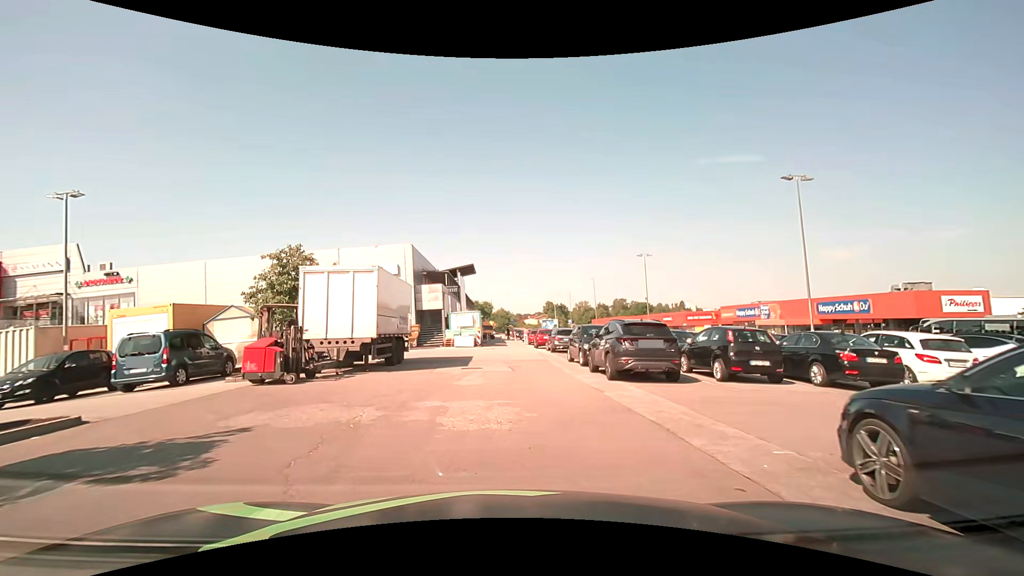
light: Day
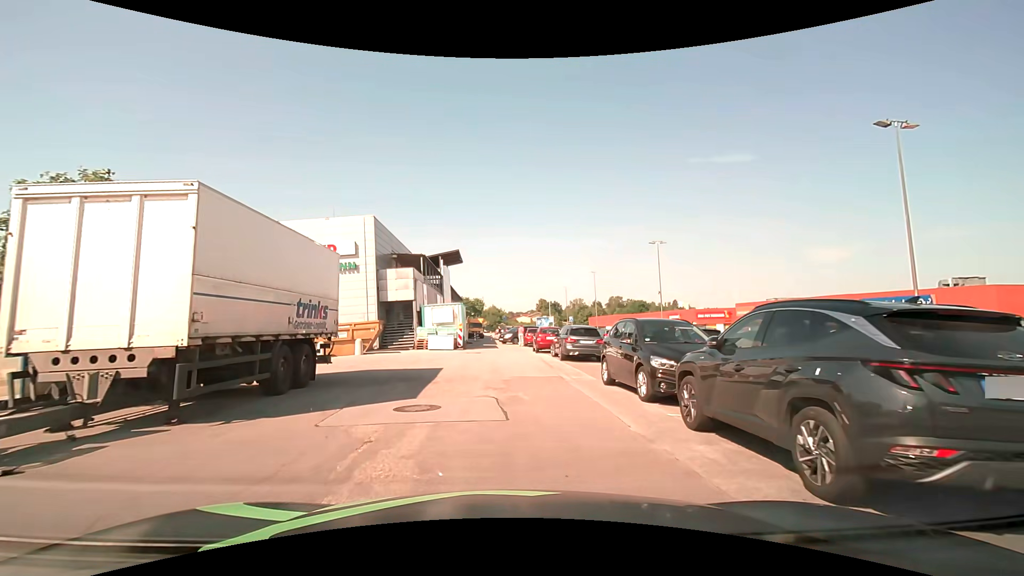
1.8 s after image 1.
(0.0, +9.3) m; +1°
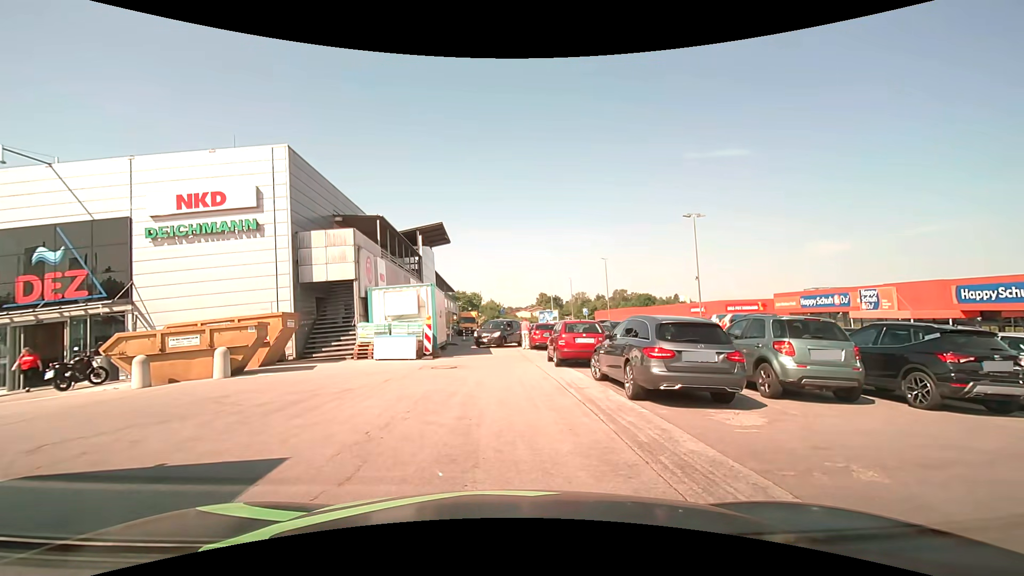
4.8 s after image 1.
(+0.1, +11.6) m; +1°
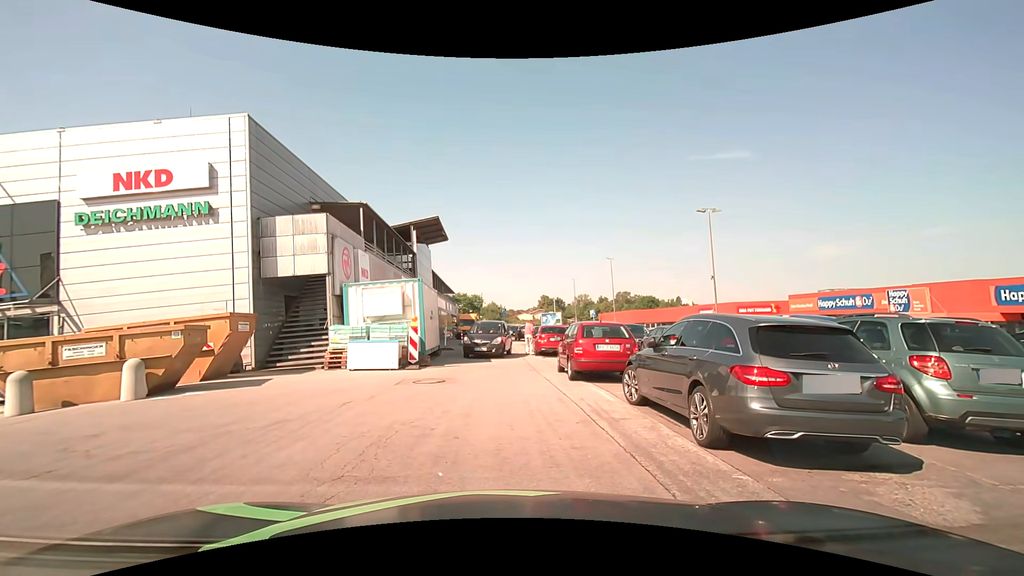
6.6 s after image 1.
(0.0, +3.0) m; 0°
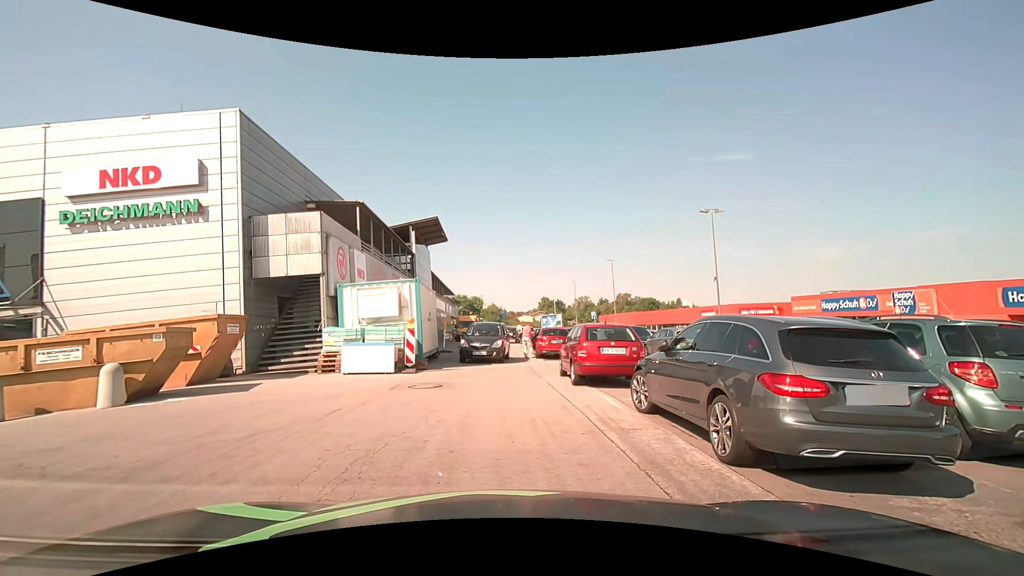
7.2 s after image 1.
(0.0, +0.5) m; 0°
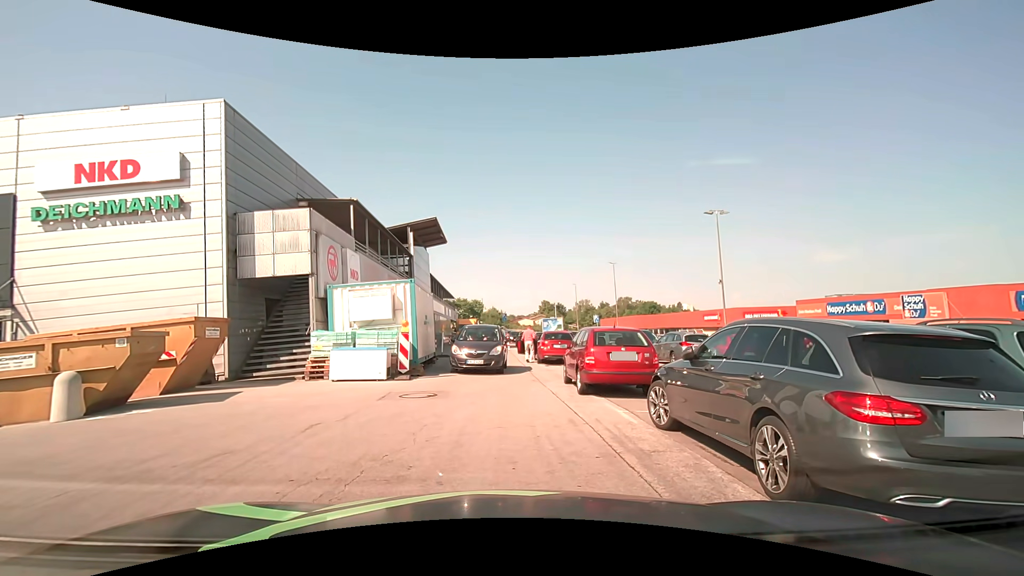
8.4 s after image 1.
(0.0, +1.0) m; 0°
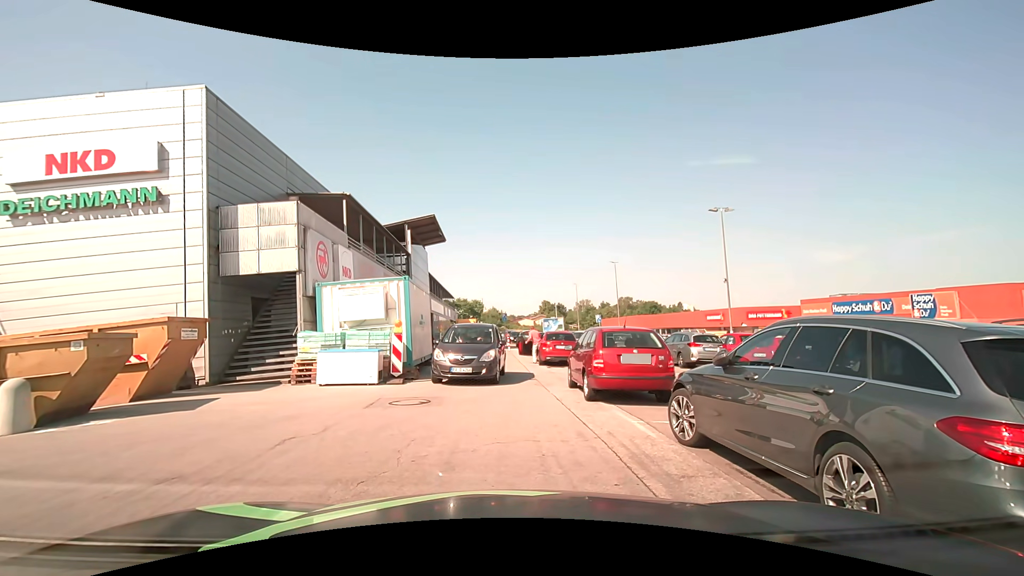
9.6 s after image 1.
(0.0, +0.9) m; 0°
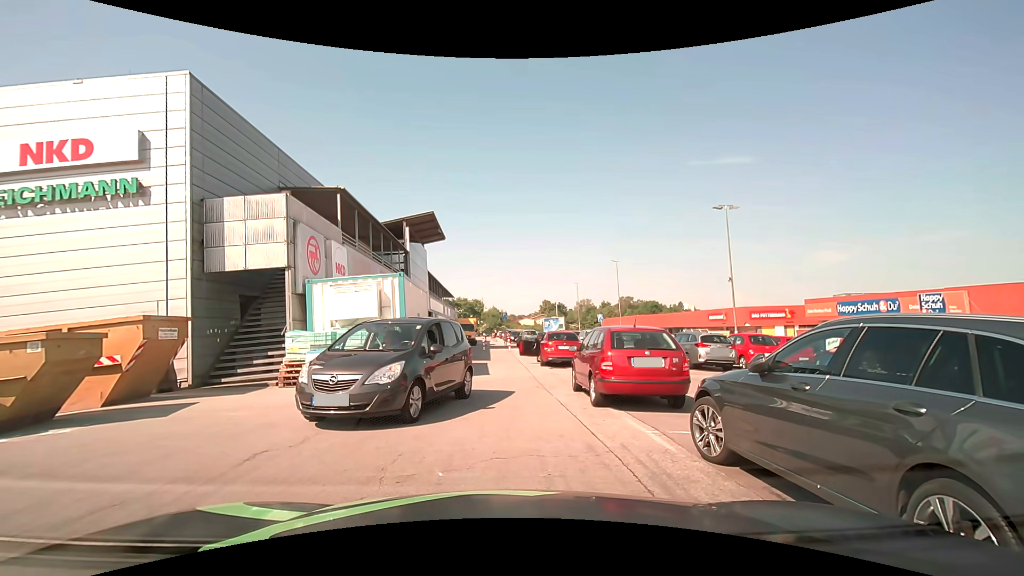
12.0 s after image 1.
(0.0, +0.7) m; 0°
